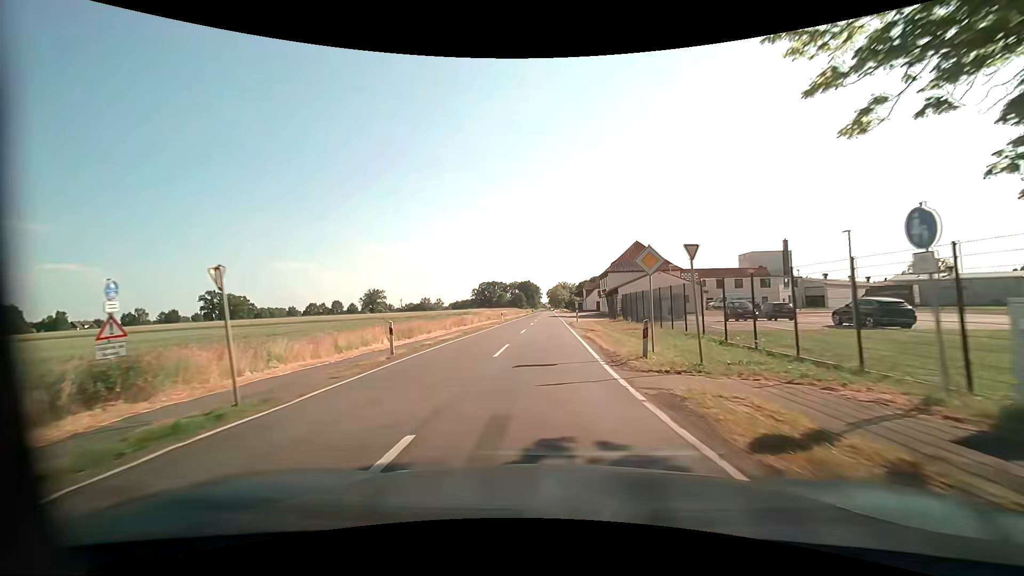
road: tertiary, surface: asphalt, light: Day
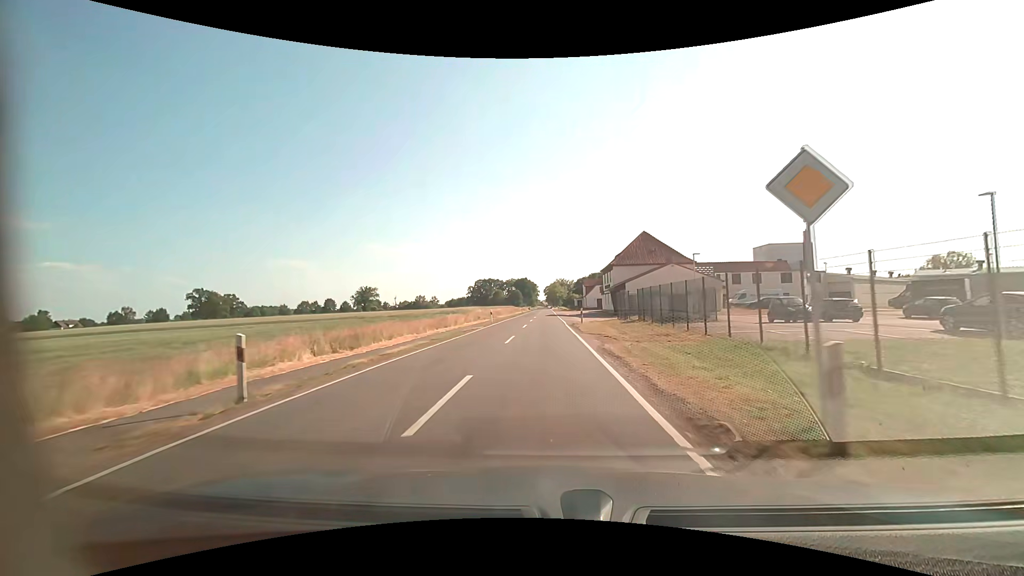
(0.0, +8.2) m; +1°
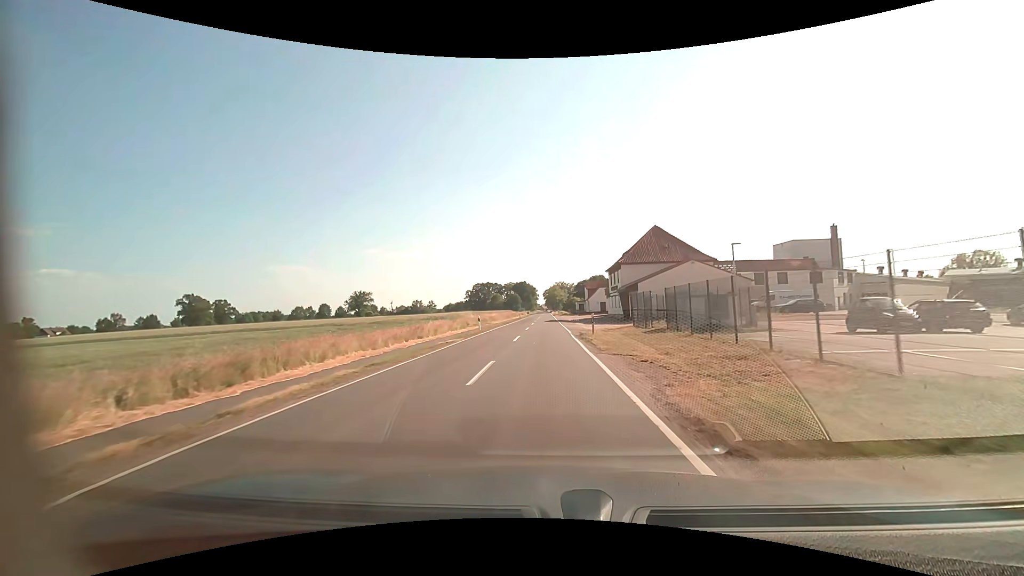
(-0.1, +8.2) m; -1°
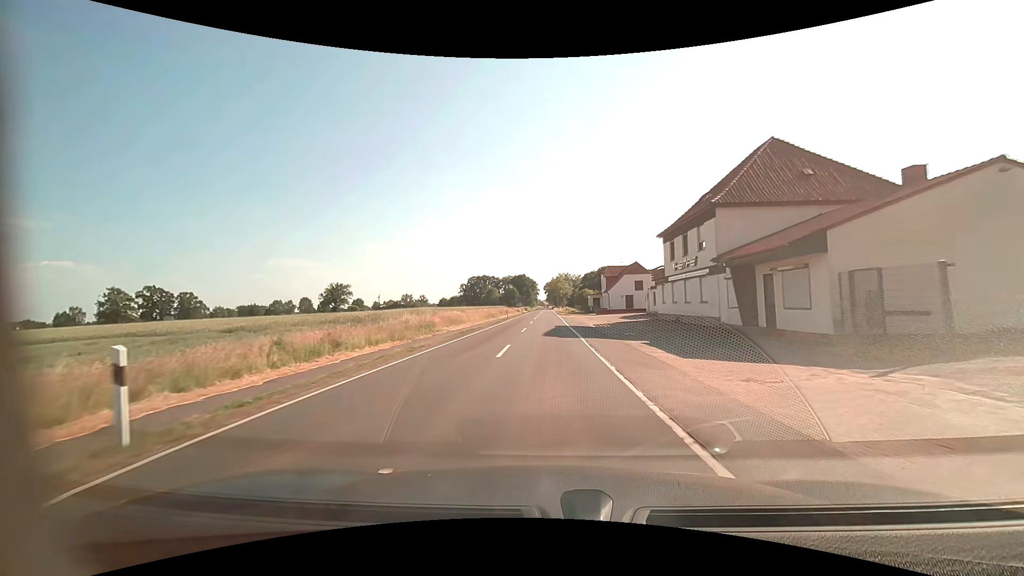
(0.0, +32.9) m; 0°
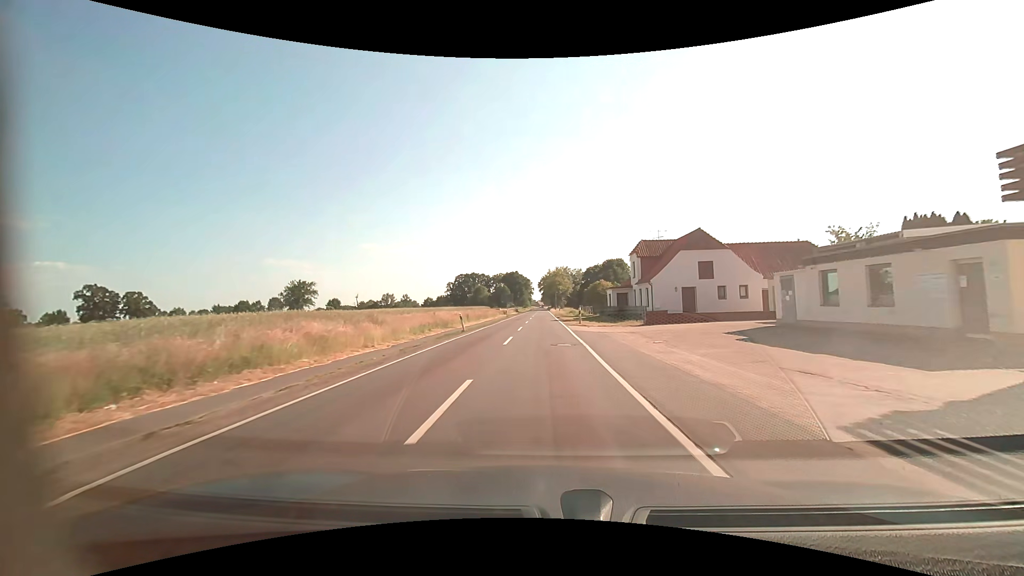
(+0.1, +32.9) m; 0°
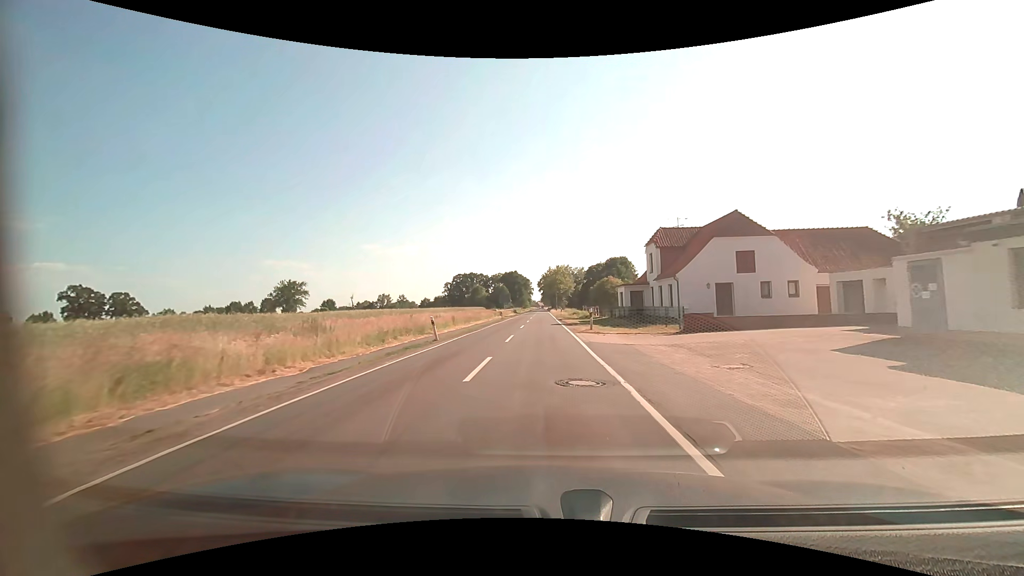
(0.0, +8.2) m; 0°
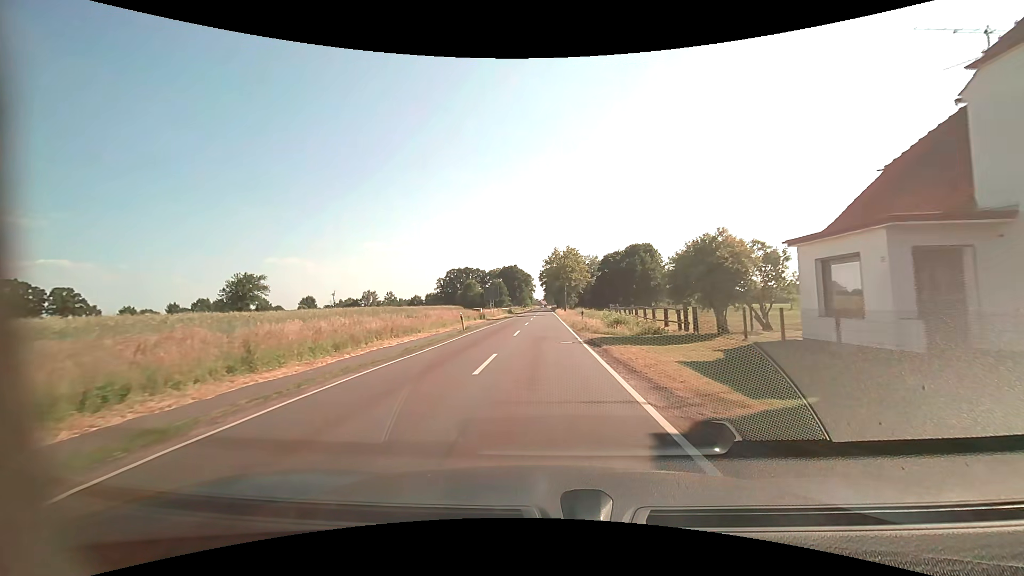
(-0.1, +32.9) m; 0°
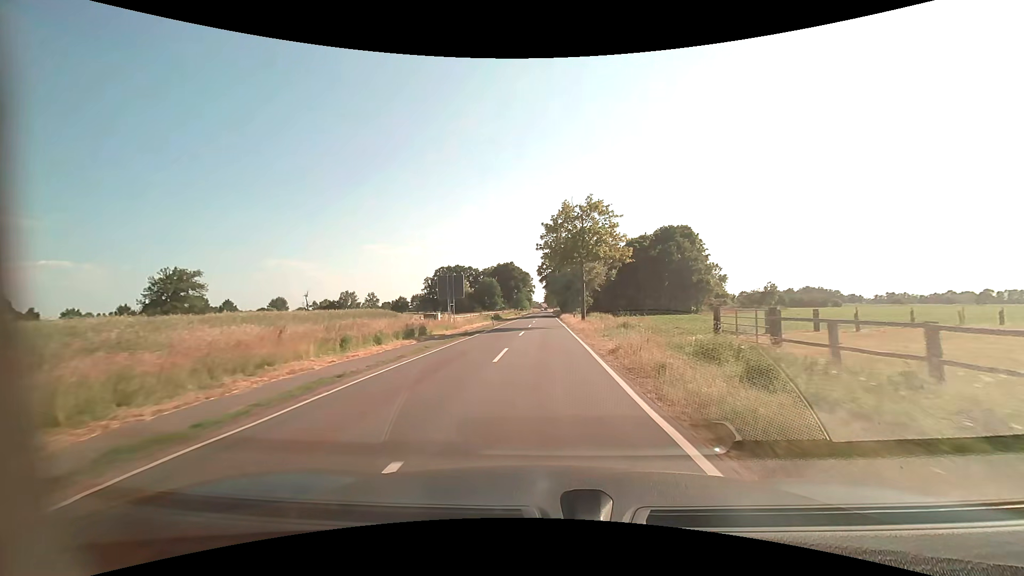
(-0.1, +33.7) m; 0°
(0, +10) (0, +20) (0, +30) (0, +40) (0, +50) (0, +60) (0, +70) (0, +80) (0, +90) (0, +100) m
